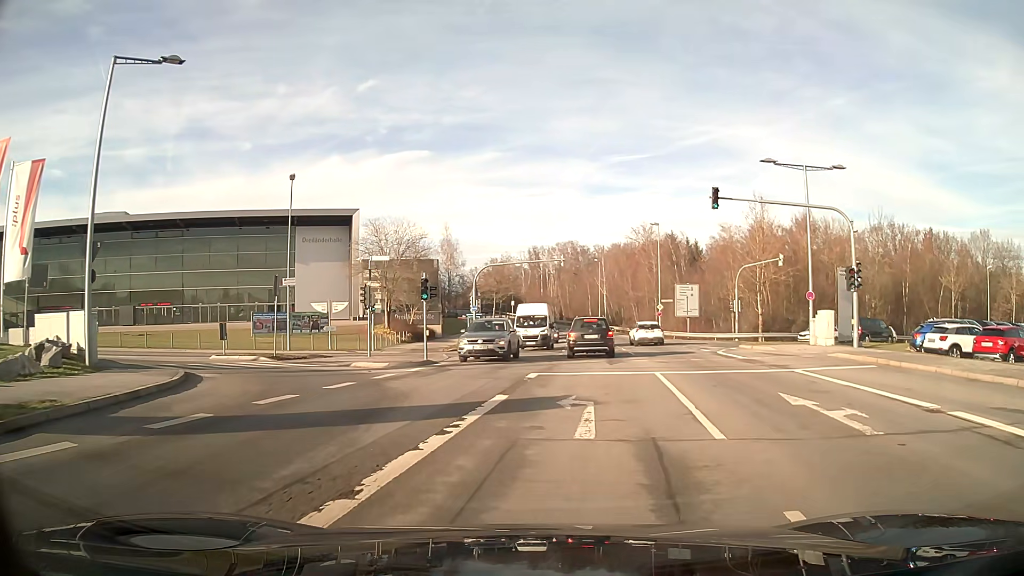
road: secondary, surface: asphalt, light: Day
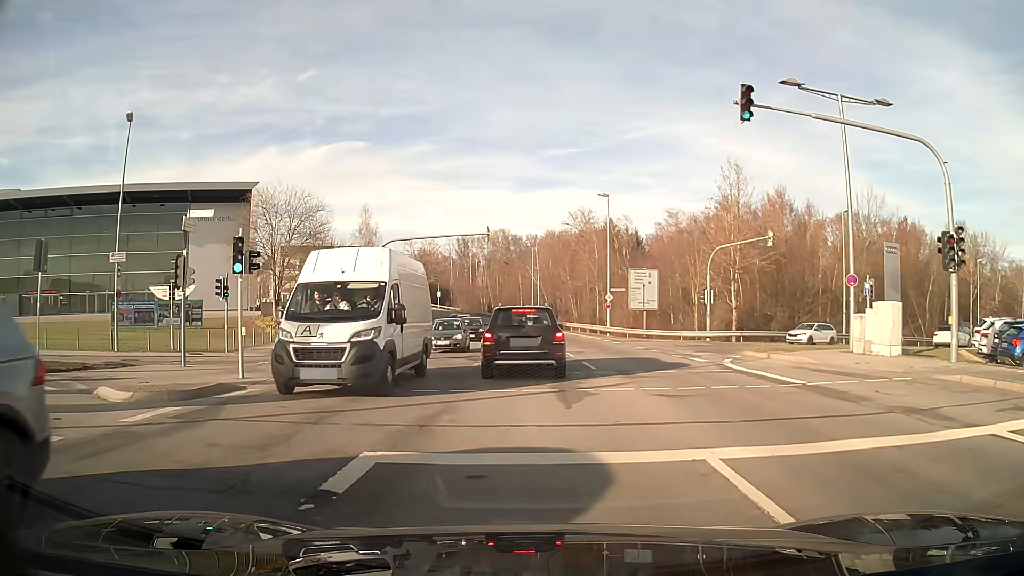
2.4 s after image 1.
(+0.6, +11.4) m; +5°
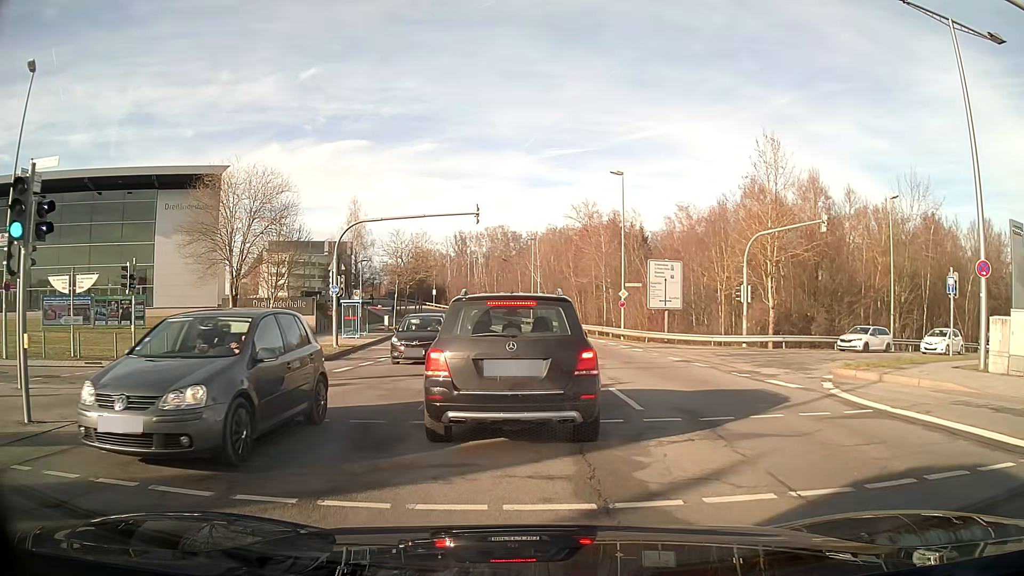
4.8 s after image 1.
(0.0, +7.4) m; -1°
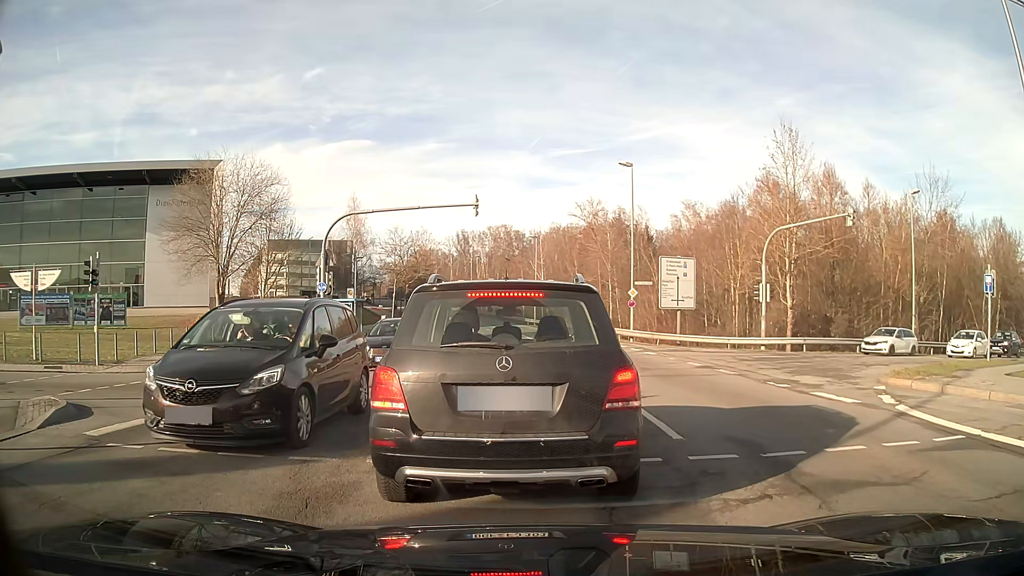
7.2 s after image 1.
(0.0, +2.3) m; 0°
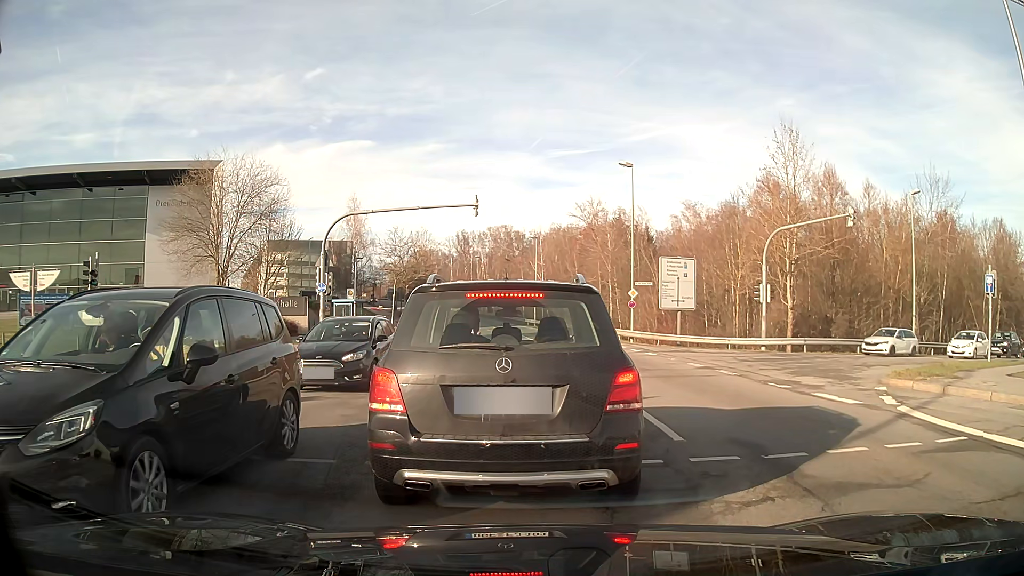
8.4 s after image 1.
(0.0, +0.1) m; 0°
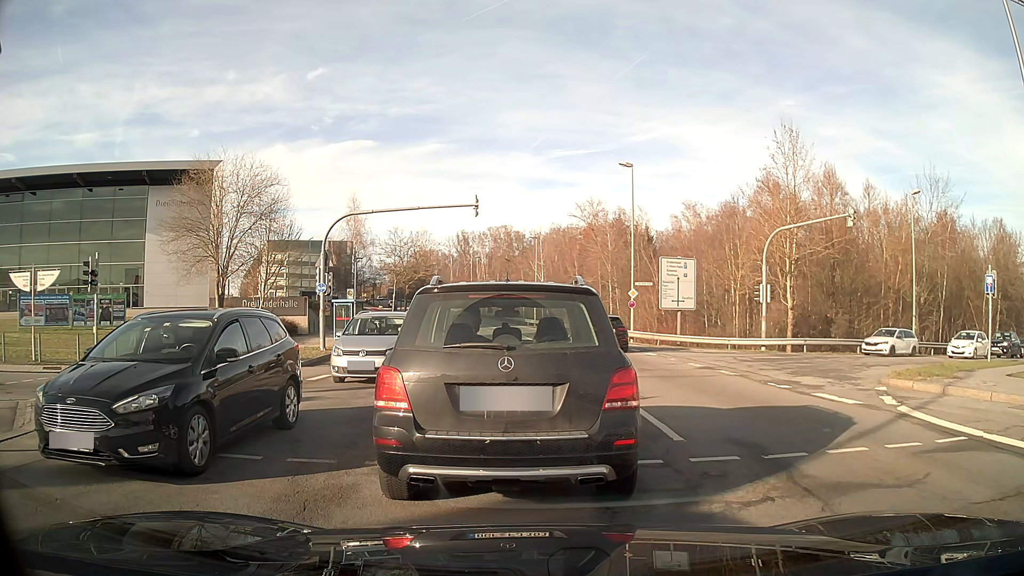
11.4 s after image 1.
(0.0, 0.0) m; 0°
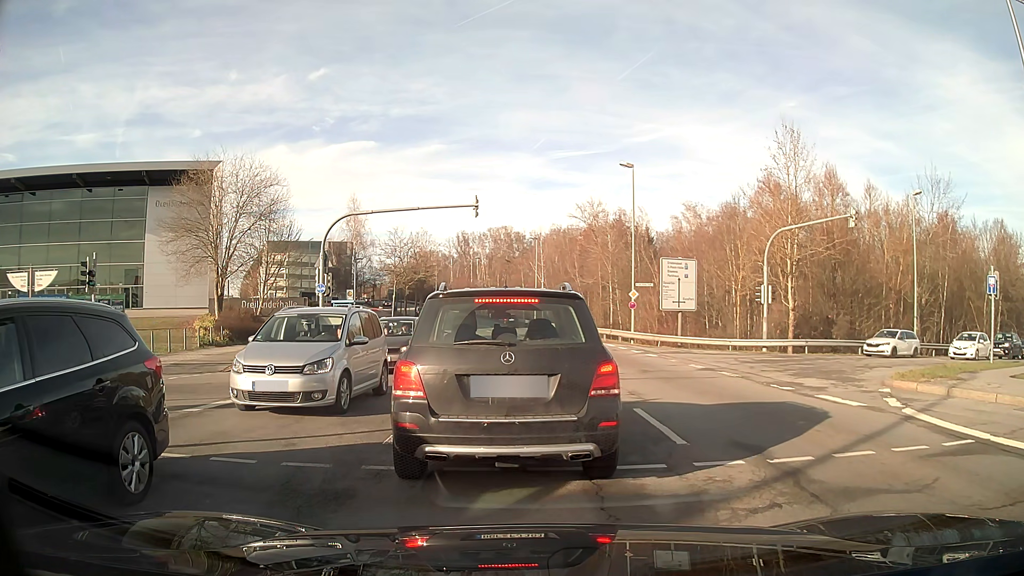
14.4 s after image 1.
(0.0, +0.1) m; 0°
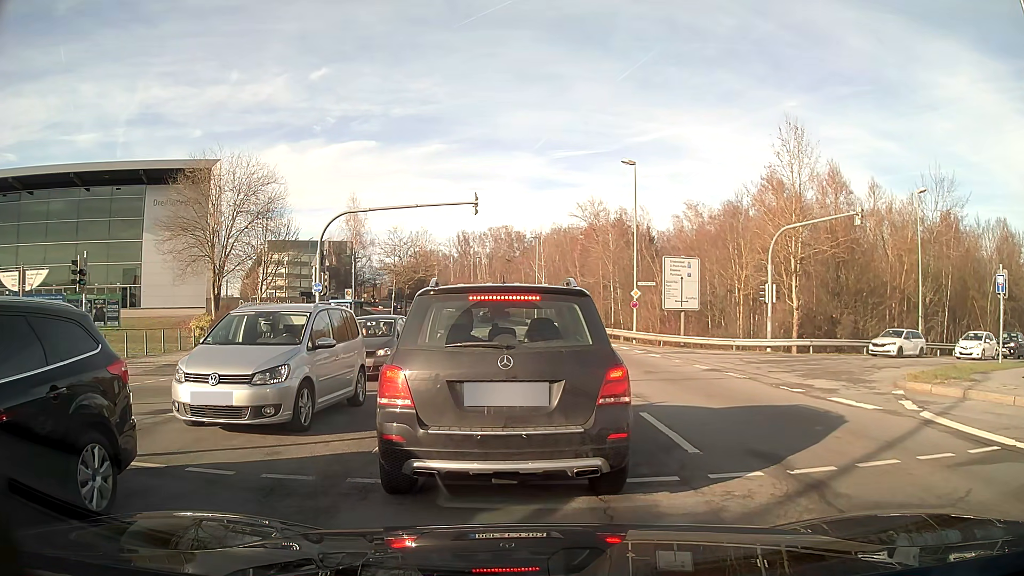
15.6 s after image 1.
(0.0, +0.5) m; 0°
(0, +10) (-7, +15) (-17, +11) (-26, +7) (-34, +2) (-43, -3) (-52, -8) (-60, -13) (-69, -18) (-78, -23) m
